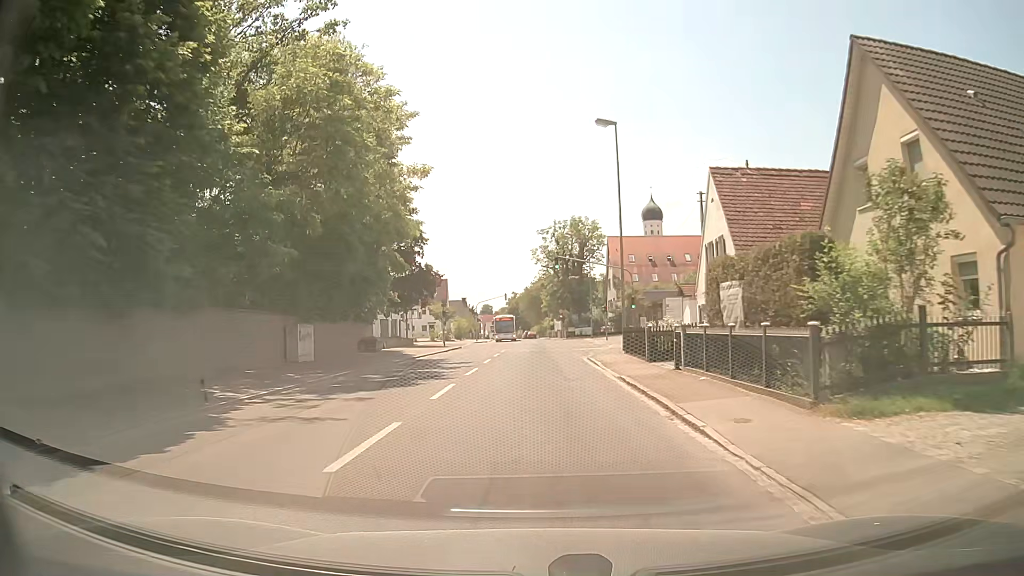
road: secondary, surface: asphalt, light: Day
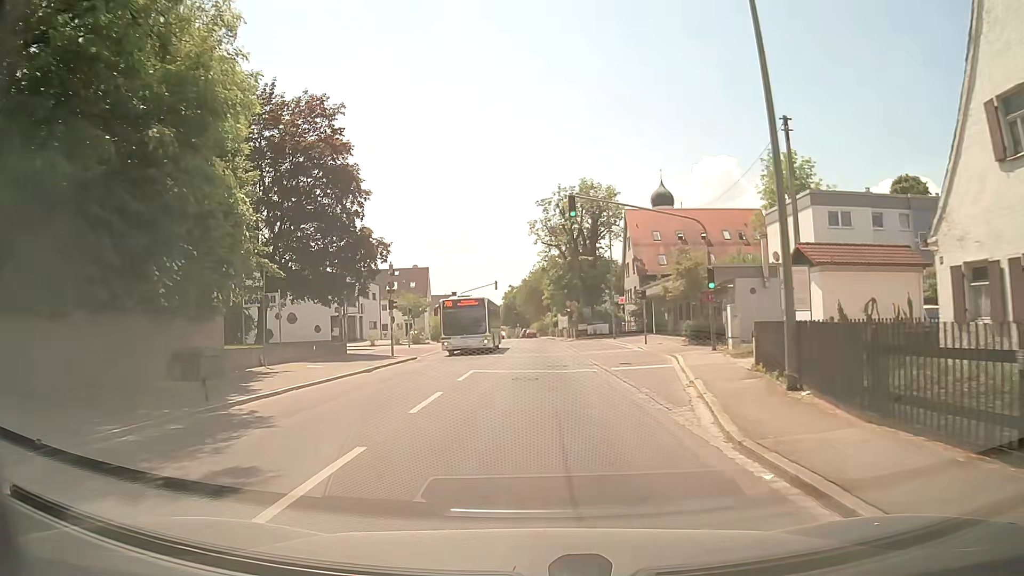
(0.0, +20.3) m; 0°
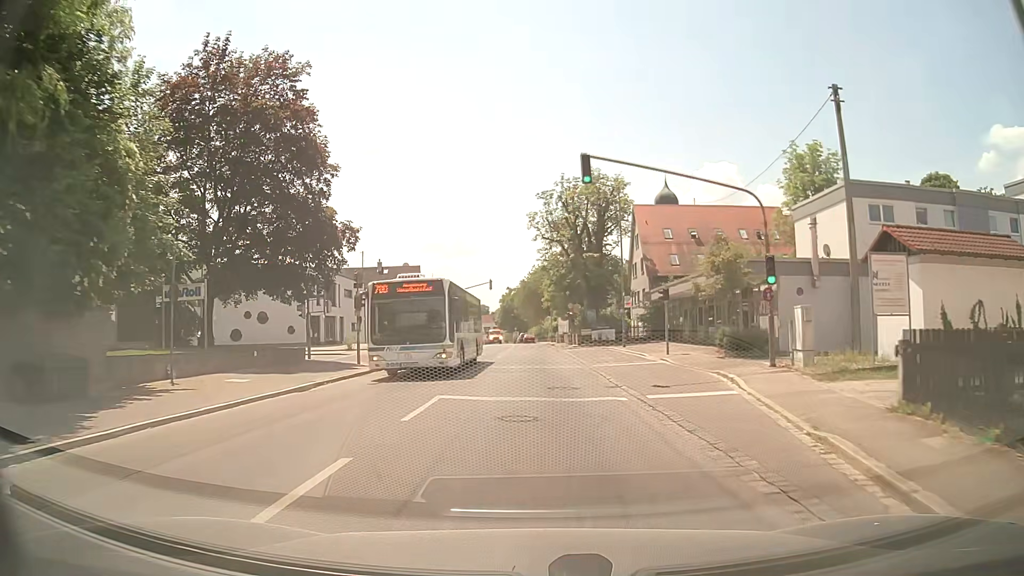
(0.0, +6.6) m; 0°
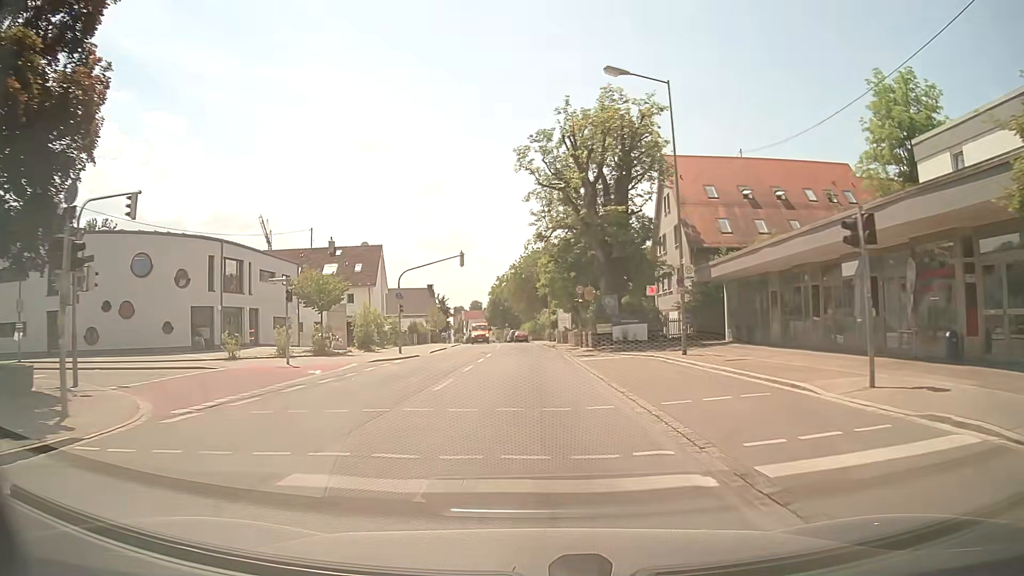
(+0.2, +19.5) m; +1°
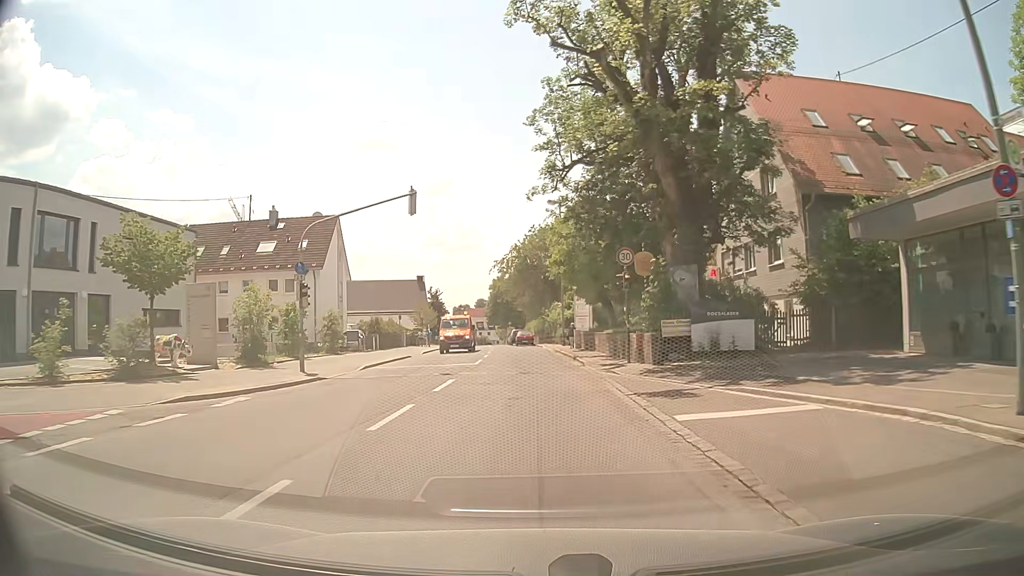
(-0.1, +18.4) m; -1°
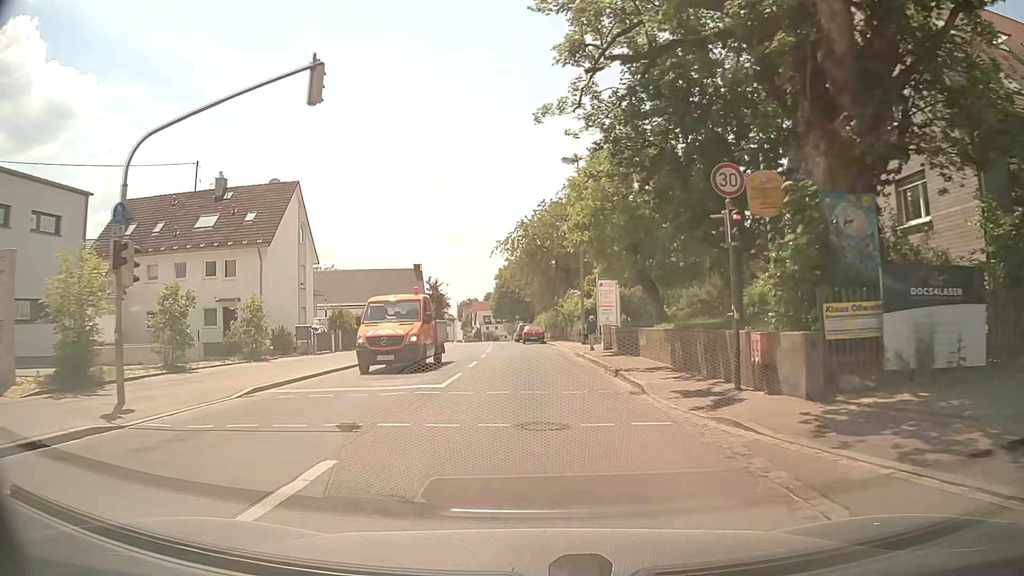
(-0.1, +11.3) m; -1°
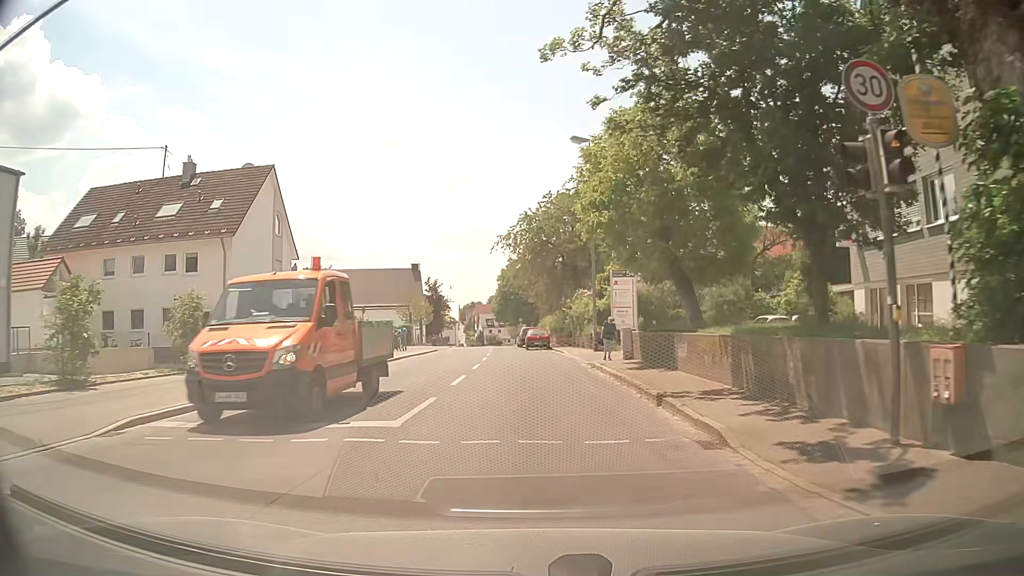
(0.0, +5.1) m; -1°
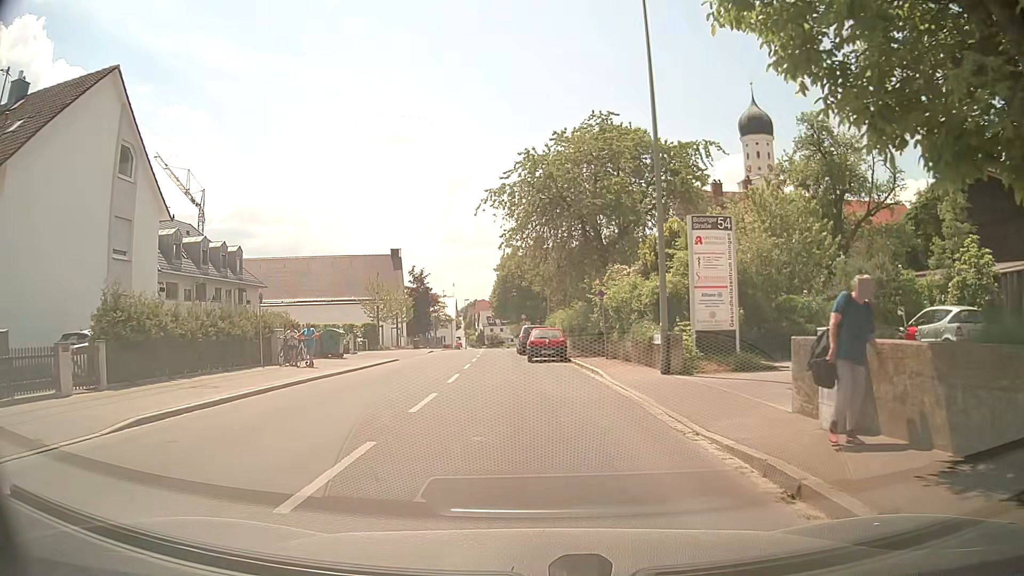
(0.0, +16.5) m; 0°
(0, +10) (-2, +20) (-3, +30) (-3, +40) (-4, +50) (-4, +60) (-4, +70) (-5, +80) (-6, +90) (-7, +100) m
